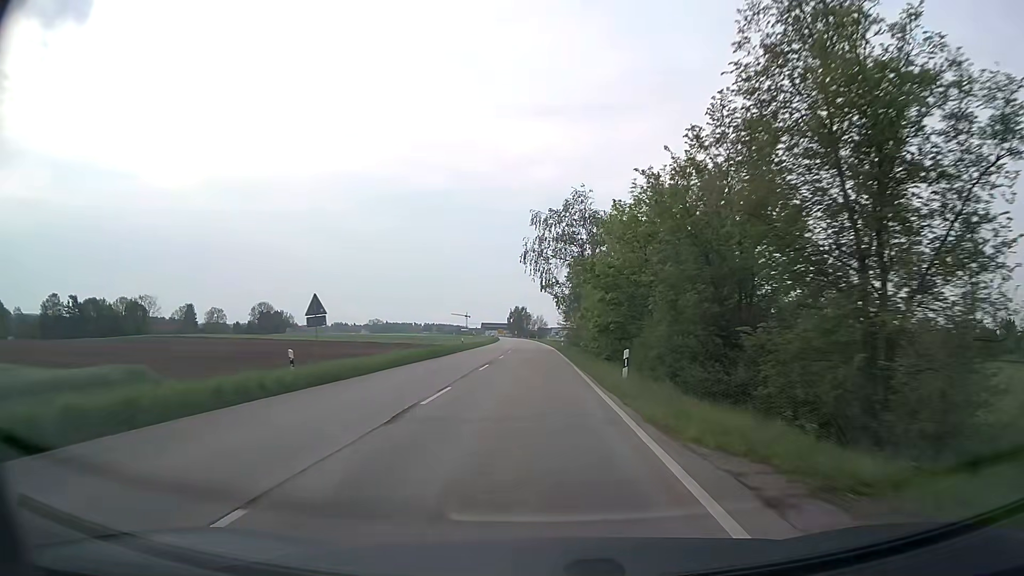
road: secondary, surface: asphalt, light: Day
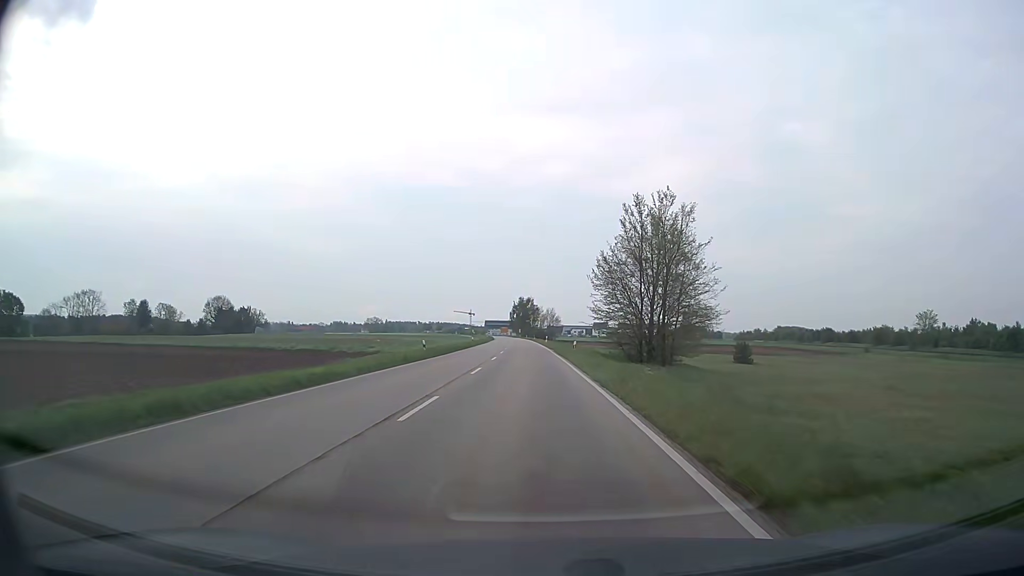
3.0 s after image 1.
(-0.8, +62.7) m; -1°
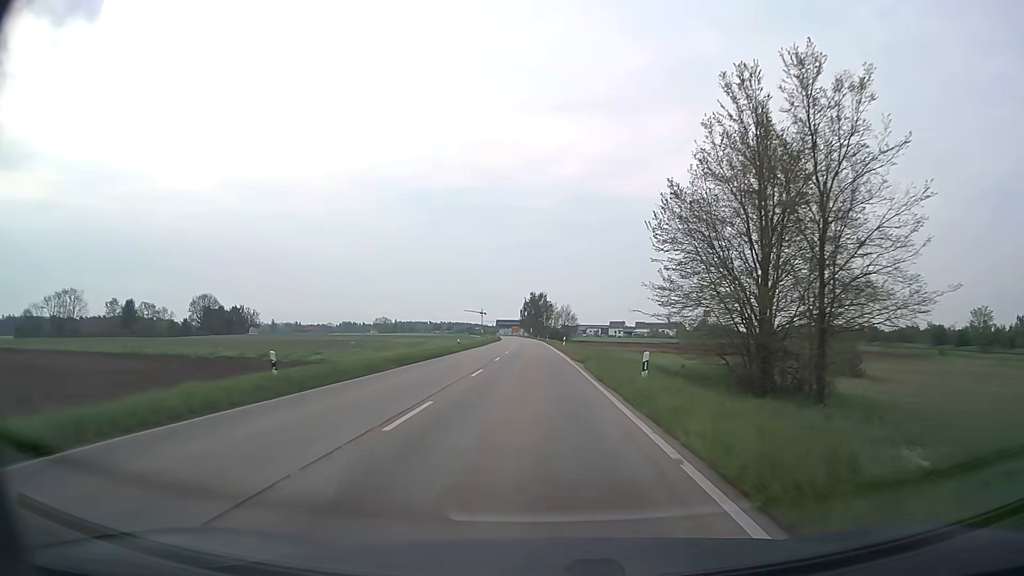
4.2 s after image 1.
(-0.2, +25.1) m; -1°
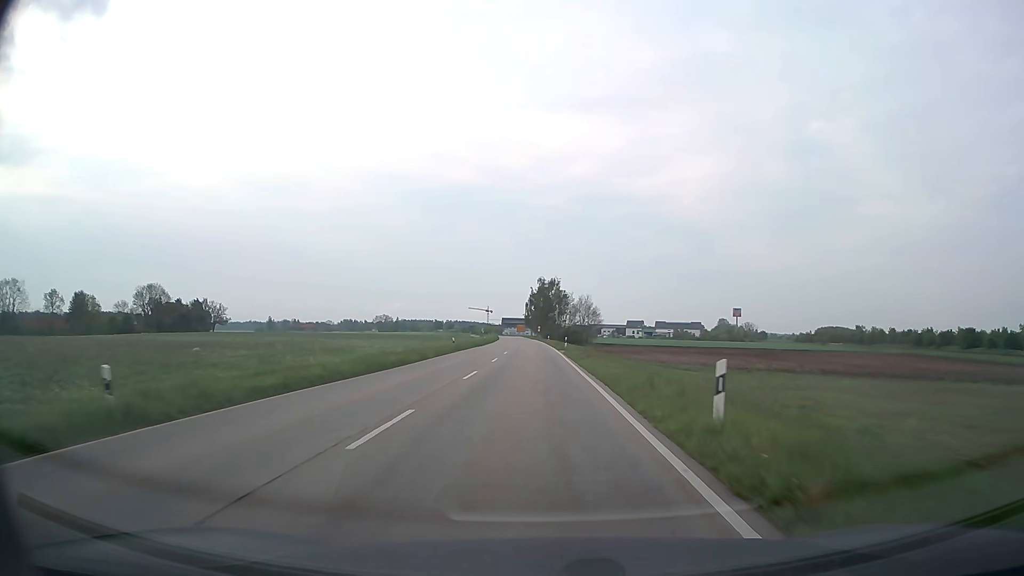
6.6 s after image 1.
(-0.5, +49.6) m; -1°
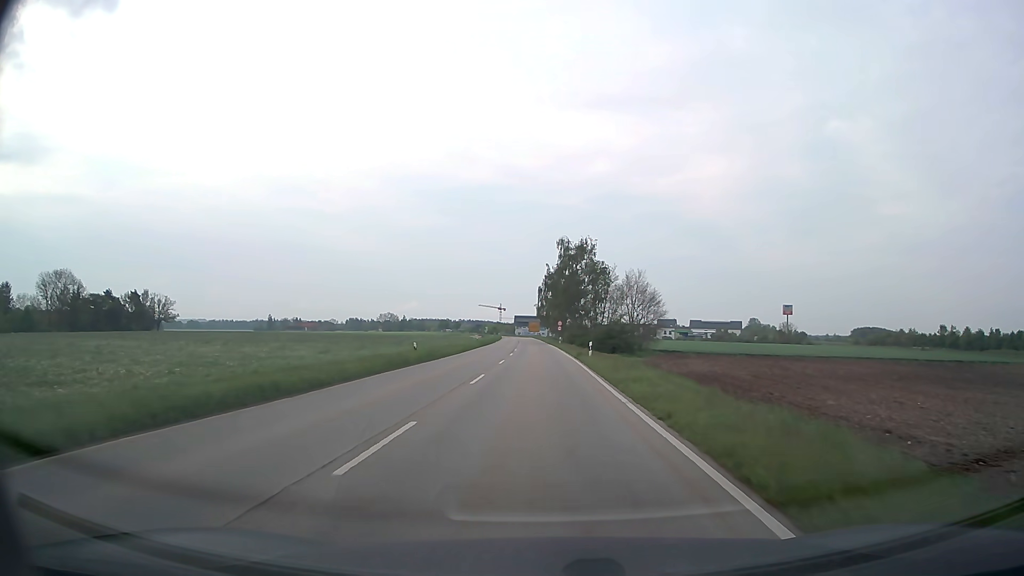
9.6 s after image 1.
(-0.8, +61.4) m; -1°
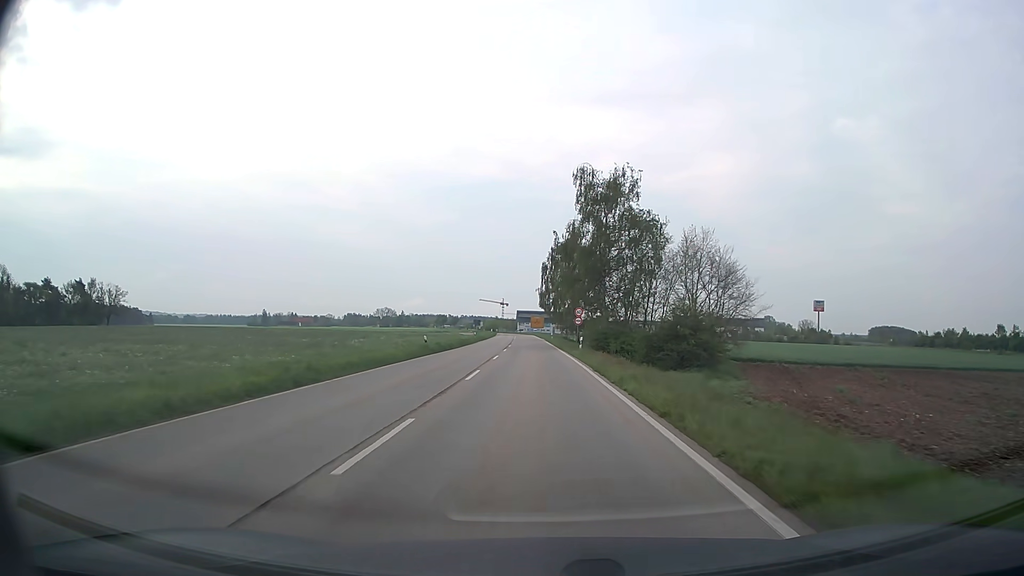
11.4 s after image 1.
(-0.1, +36.0) m; 0°
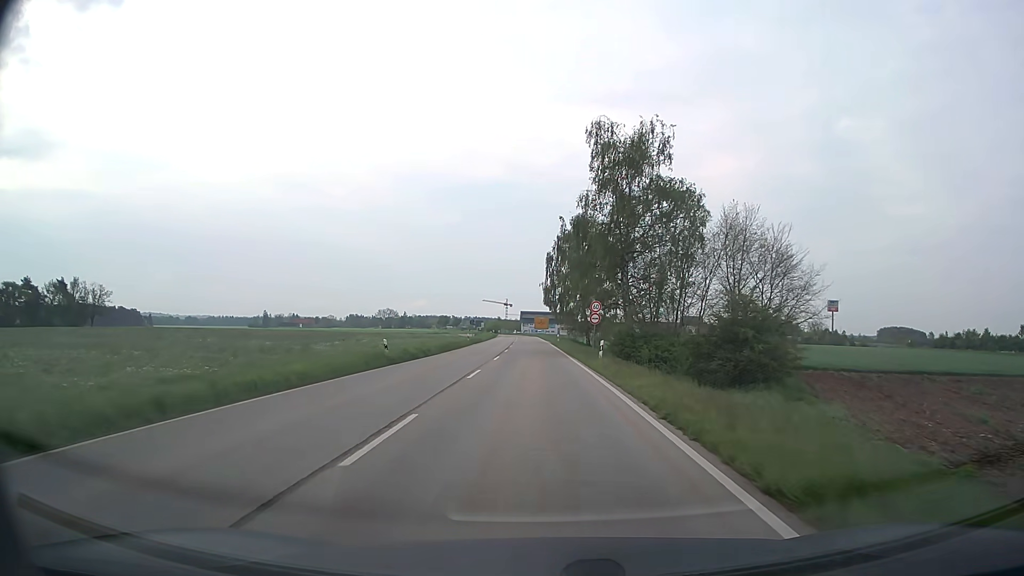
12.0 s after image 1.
(0.0, +11.6) m; 0°
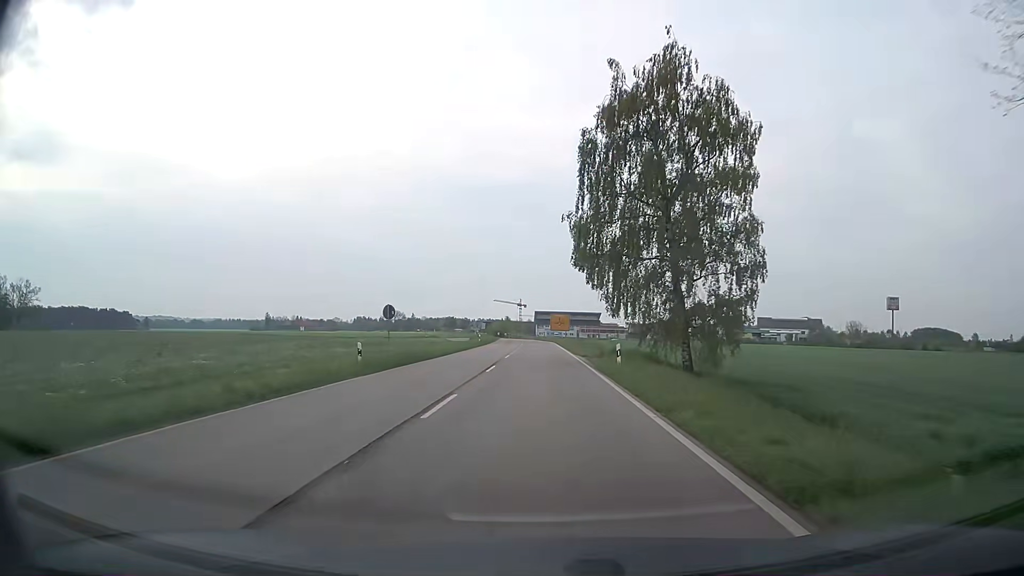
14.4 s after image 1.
(-0.6, +44.0) m; -2°
(0, +10) (0, +20) (0, +30) (0, +40) (0, +50) (0, +60) (0, +70) (0, +80) (-1, +90) (-1, +100) m
